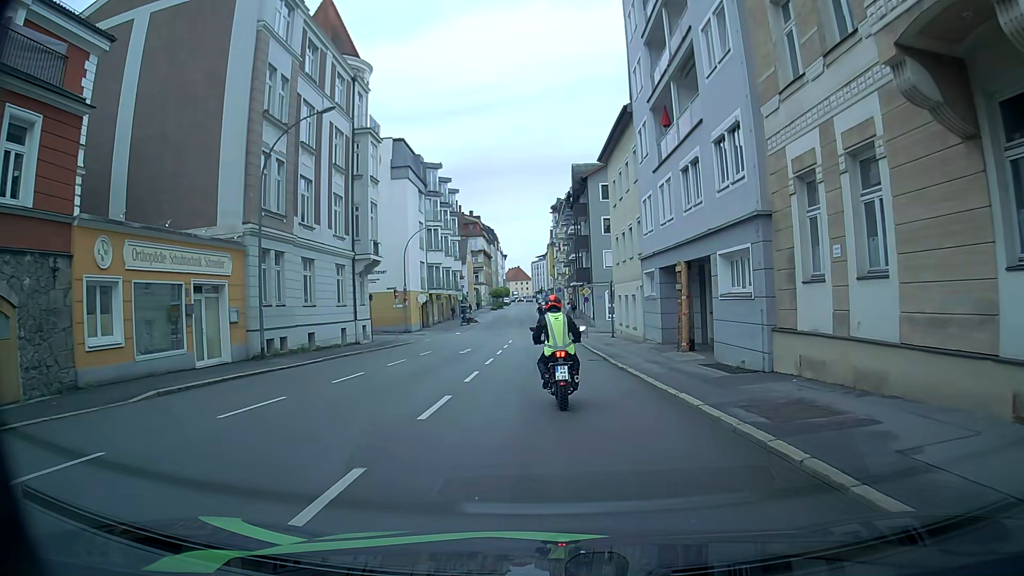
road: tertiary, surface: asphalt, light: Day
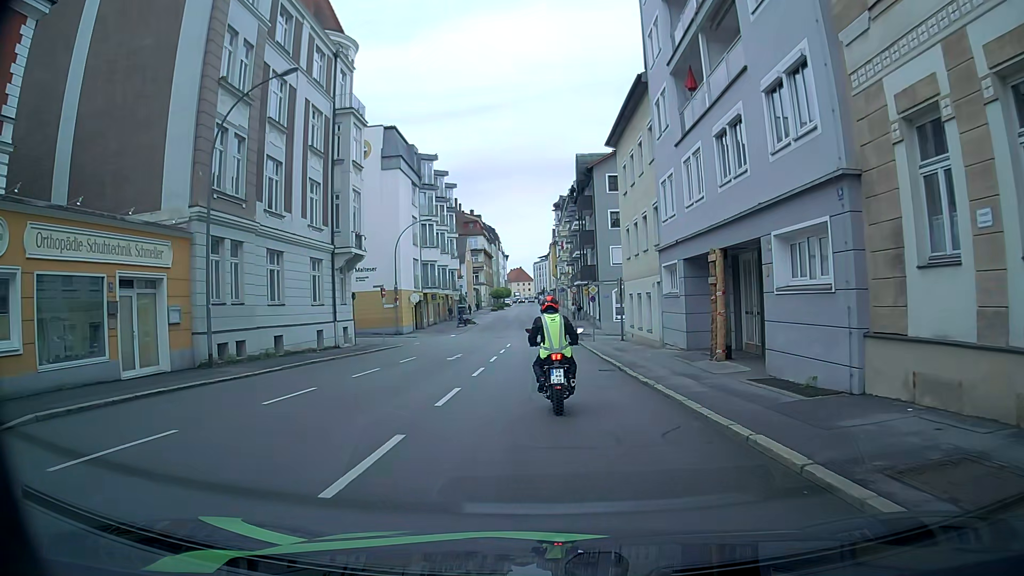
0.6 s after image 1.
(0.0, +4.2) m; 0°
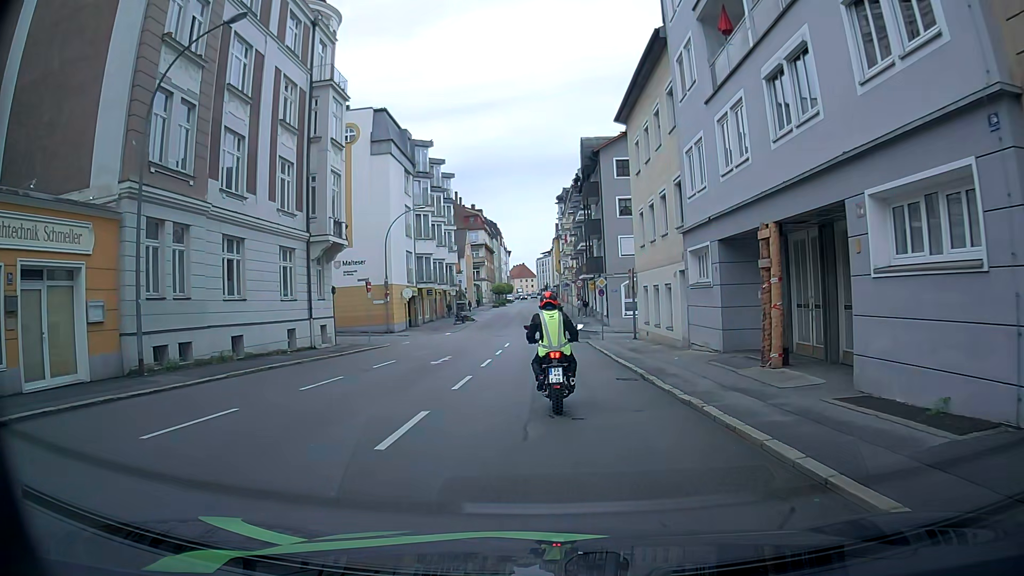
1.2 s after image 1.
(0.0, +4.1) m; 0°
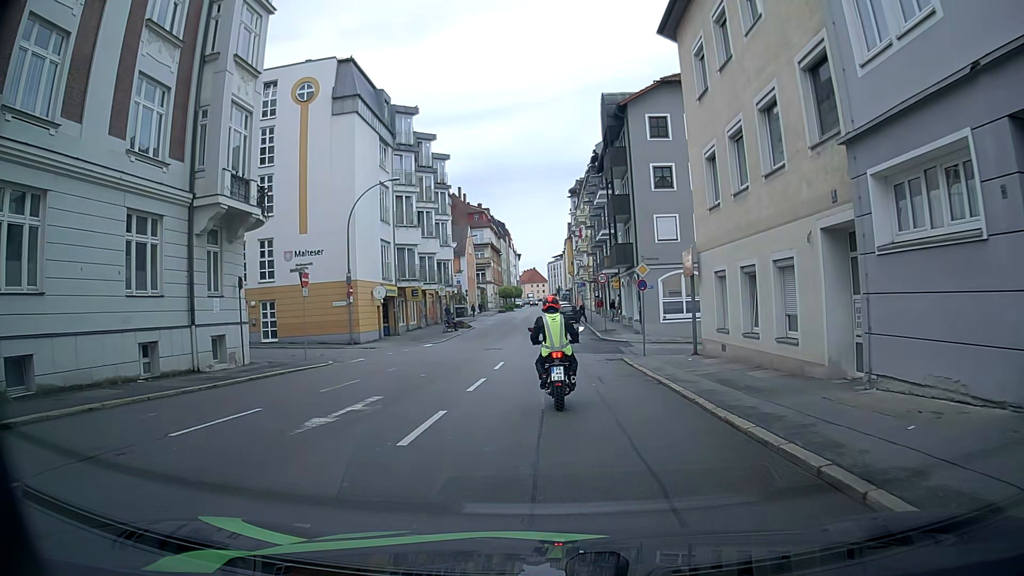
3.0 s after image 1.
(-0.1, +11.6) m; -1°
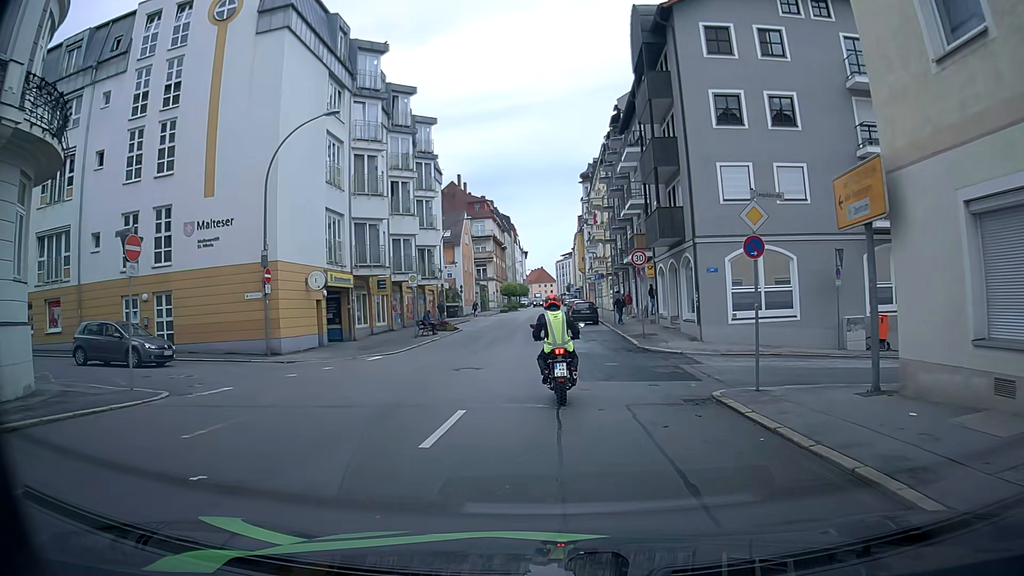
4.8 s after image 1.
(-0.1, +12.4) m; -1°
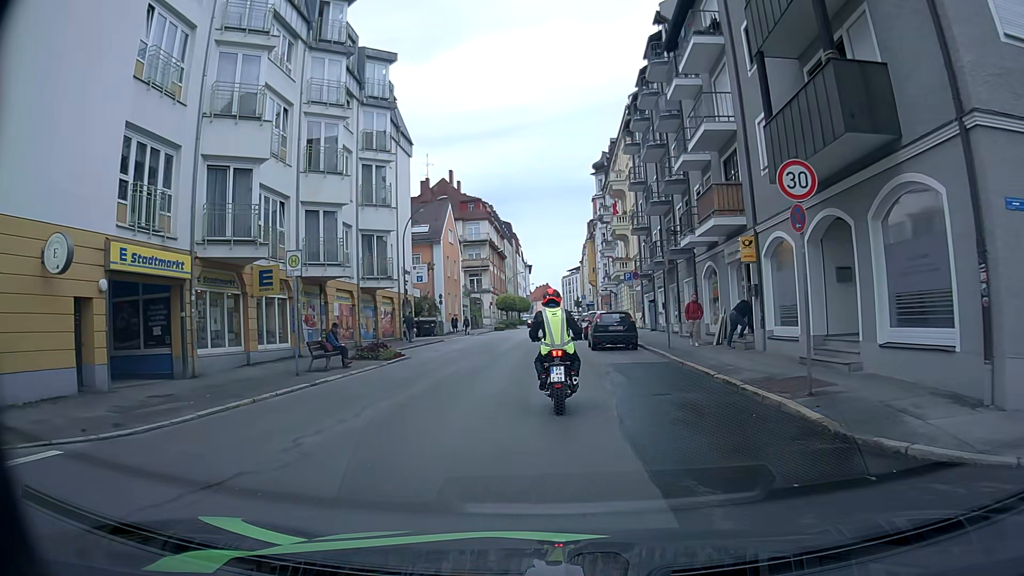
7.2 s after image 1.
(0.0, +16.4) m; -1°
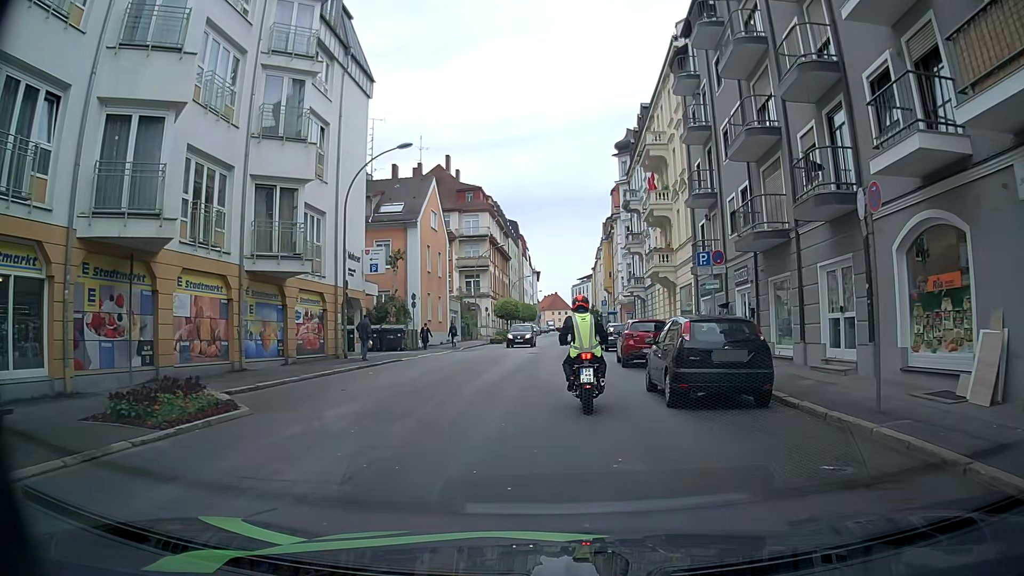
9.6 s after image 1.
(0.0, +14.3) m; 0°
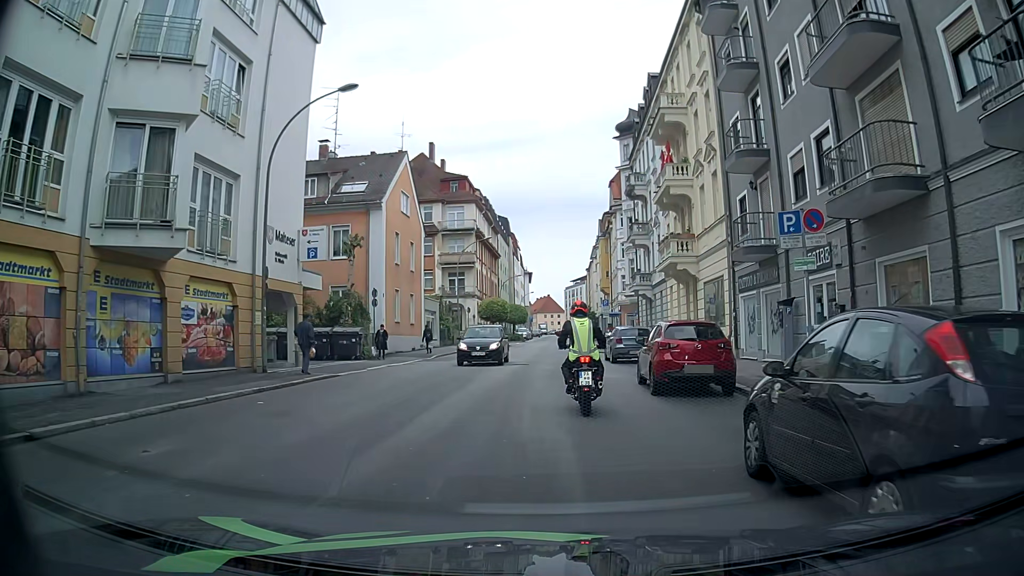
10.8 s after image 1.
(+0.1, +7.5) m; 0°
(0, +10) (0, +20) (0, +30) (+1, +40) (+1, +50) (+1, +60) (+2, +70) (+2, +80) (+2, +90) (+2, +100) m
